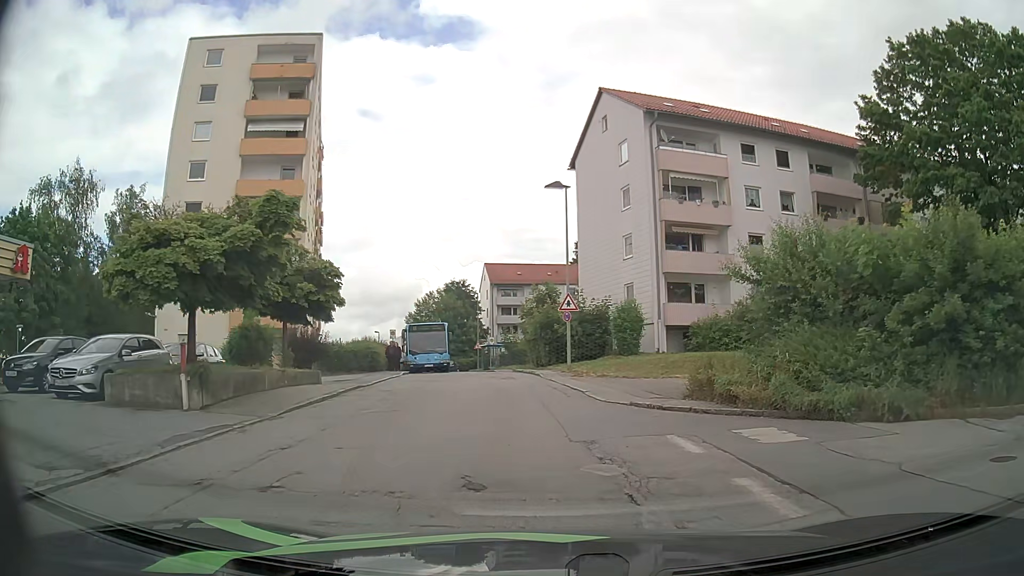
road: residential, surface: asphalt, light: Day
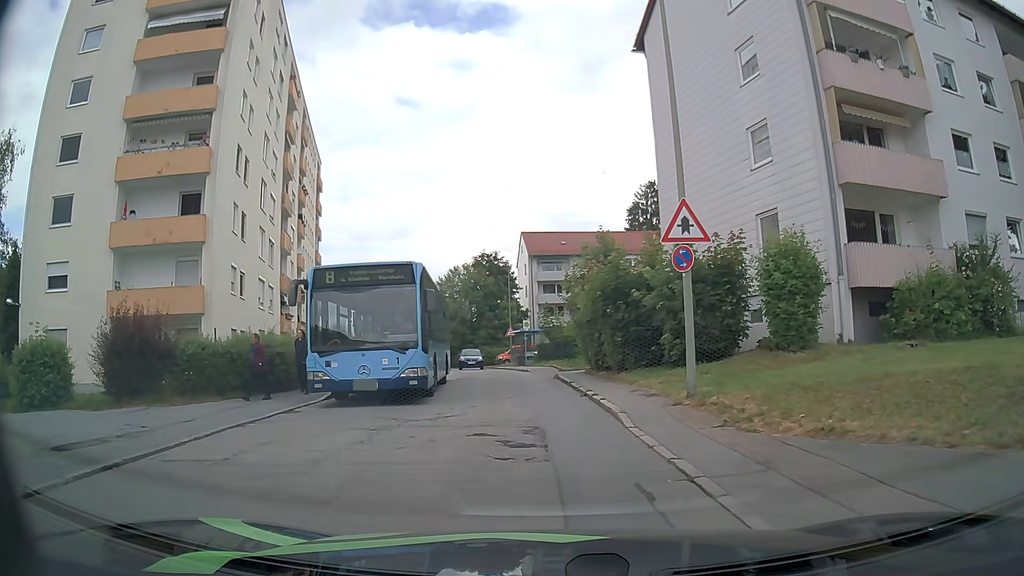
(-1.0, +17.1) m; -5°
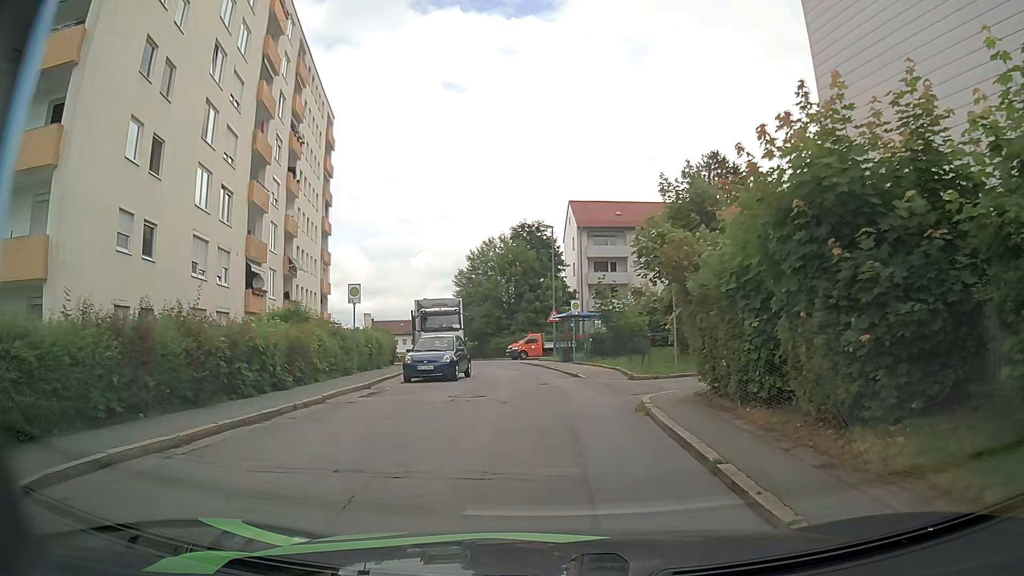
(-0.6, +12.0) m; -5°
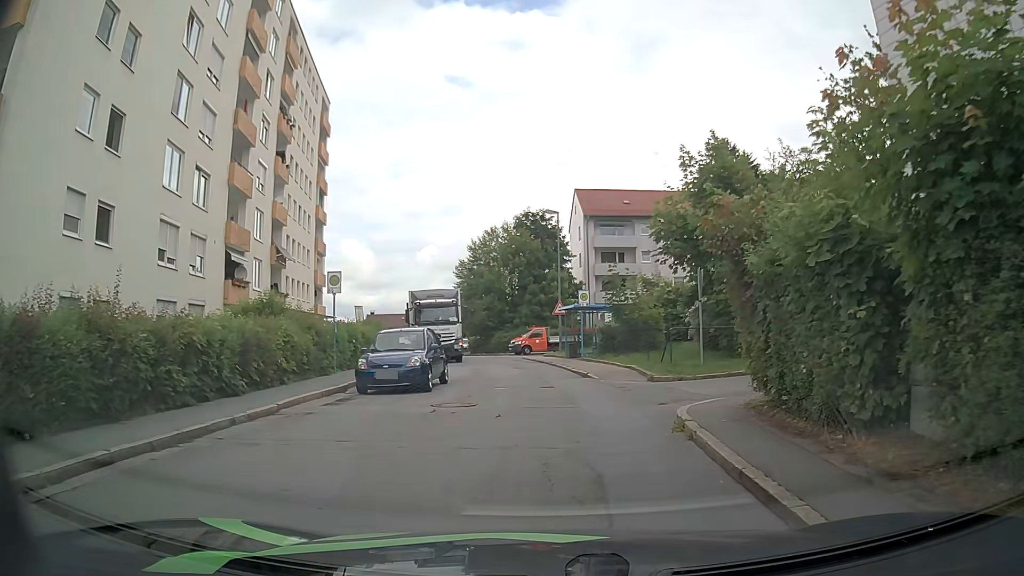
(0.0, +2.9) m; 0°
